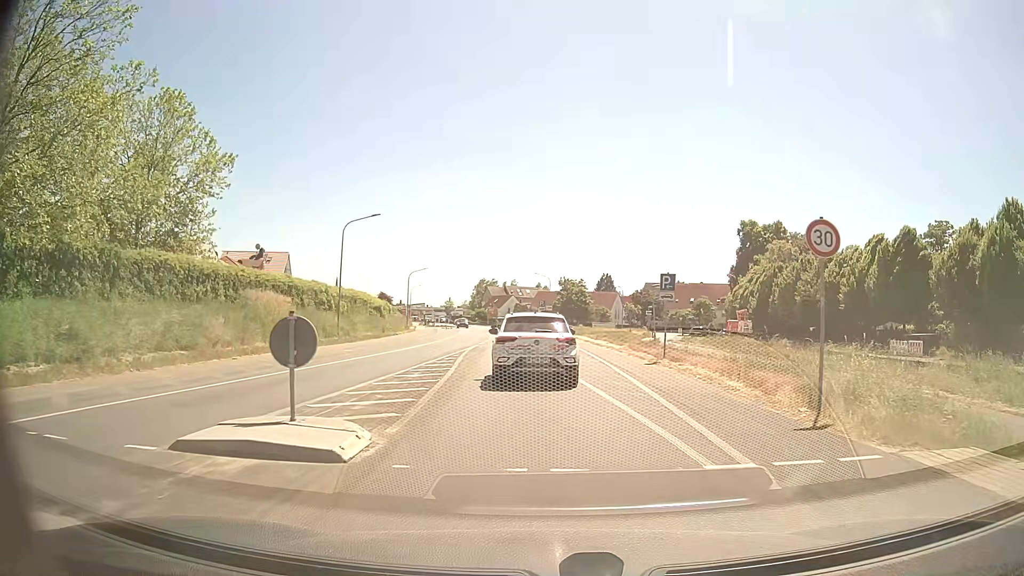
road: tertiary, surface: asphalt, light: Day
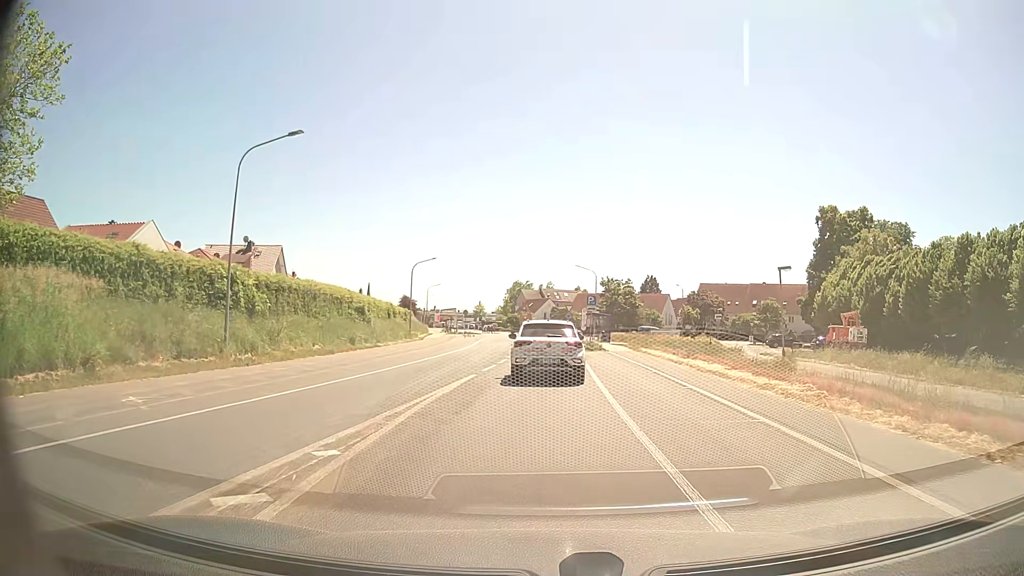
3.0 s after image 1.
(-0.7, +19.7) m; -3°
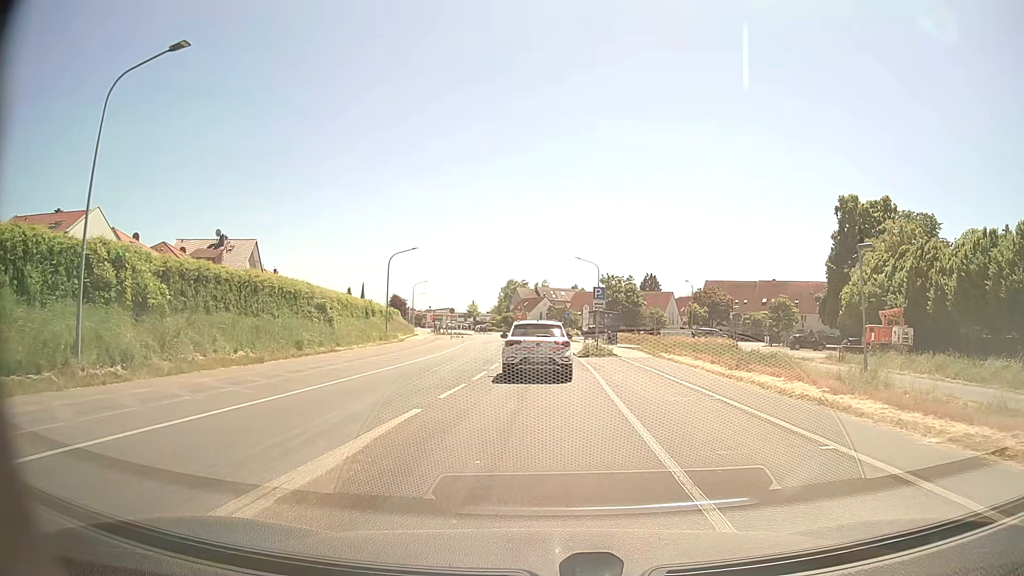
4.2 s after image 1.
(0.0, +8.2) m; 0°
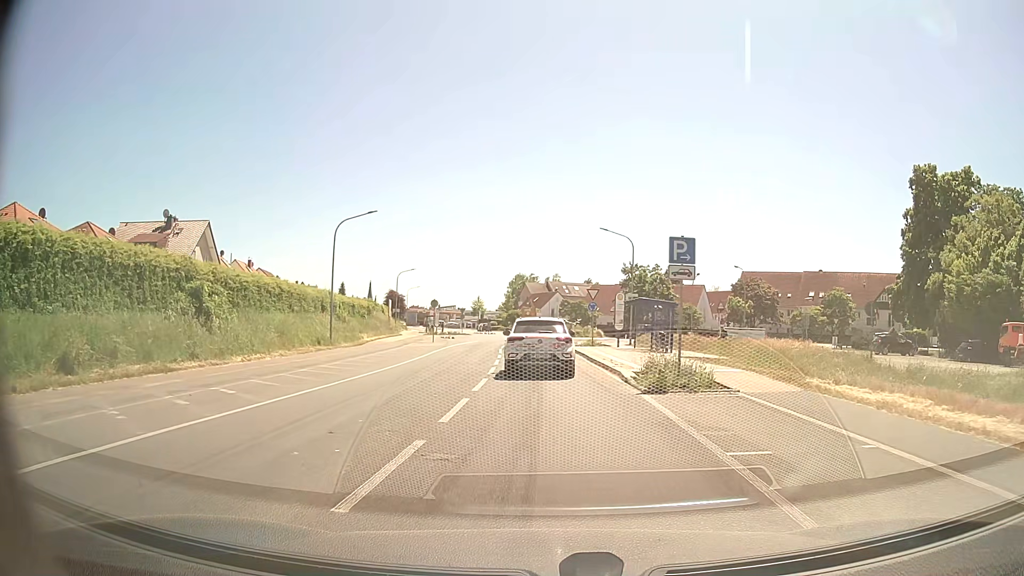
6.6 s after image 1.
(-0.1, +17.5) m; -1°
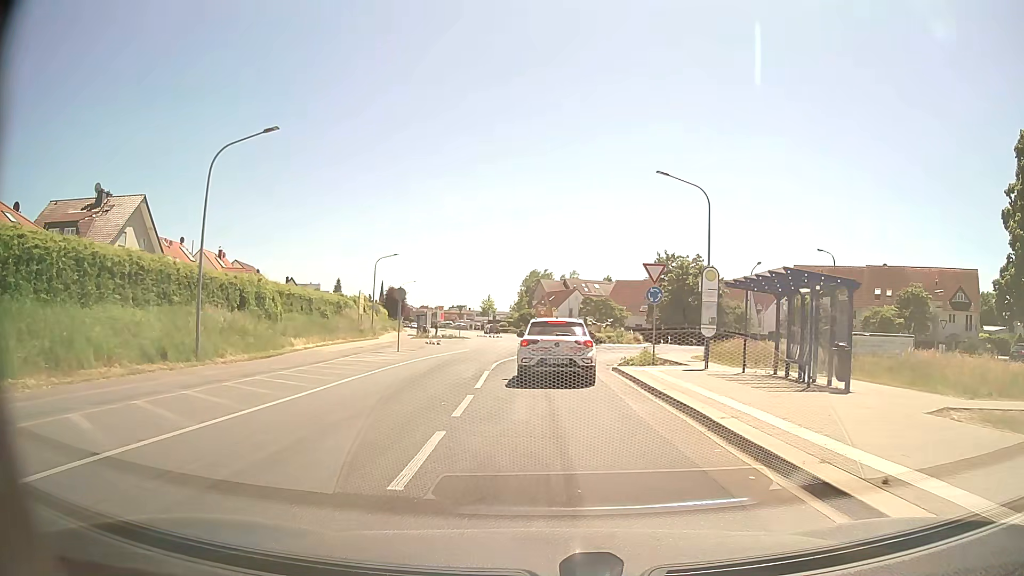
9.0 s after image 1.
(-0.2, +17.4) m; -1°
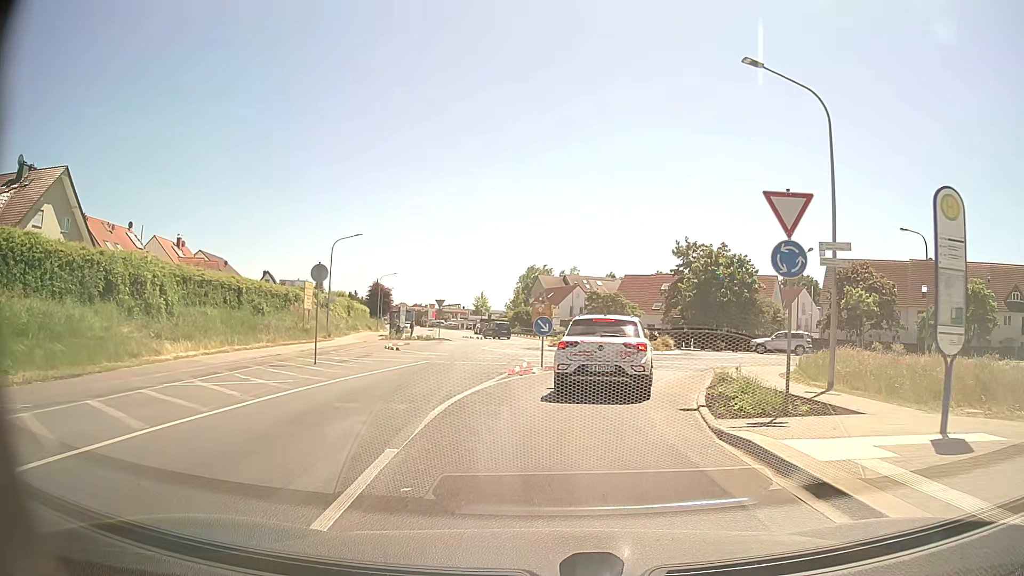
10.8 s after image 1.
(-0.1, +12.6) m; 0°
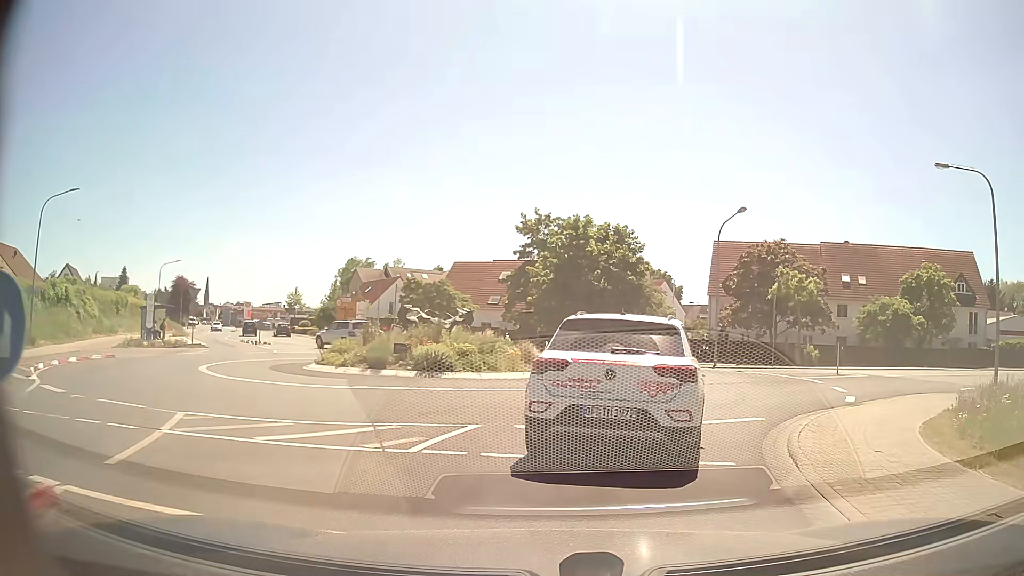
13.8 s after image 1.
(+1.7, +17.3) m; +13°
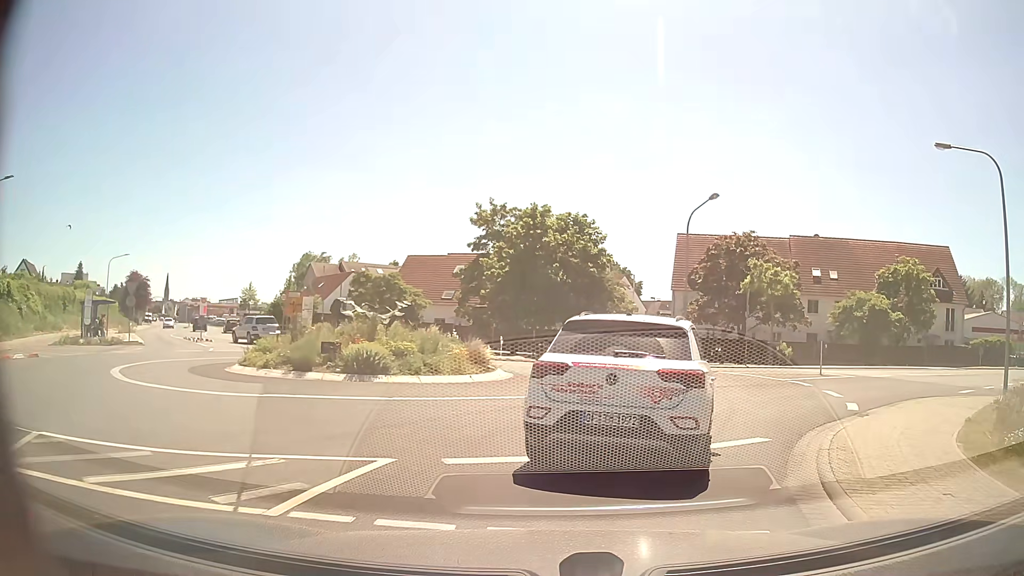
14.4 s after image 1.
(+0.1, +2.6) m; +3°
(+2, +10) (+5, +19) (+1, +28) (-8, +32) (-15, +39) (-22, +46) (-28, +54) (-33, +63) (-38, +71) (-42, +80) m
